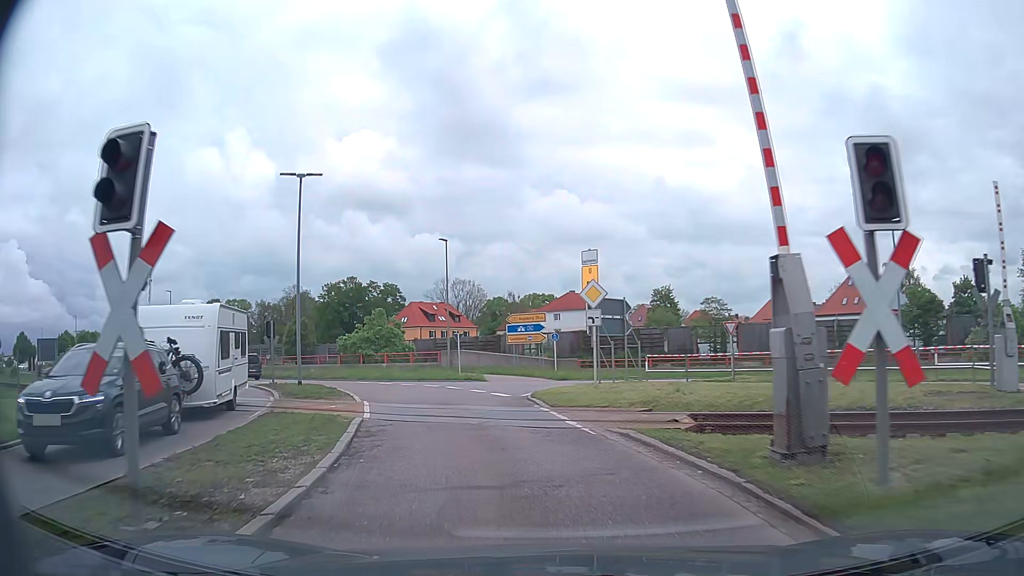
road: secondary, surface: asphalt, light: Day
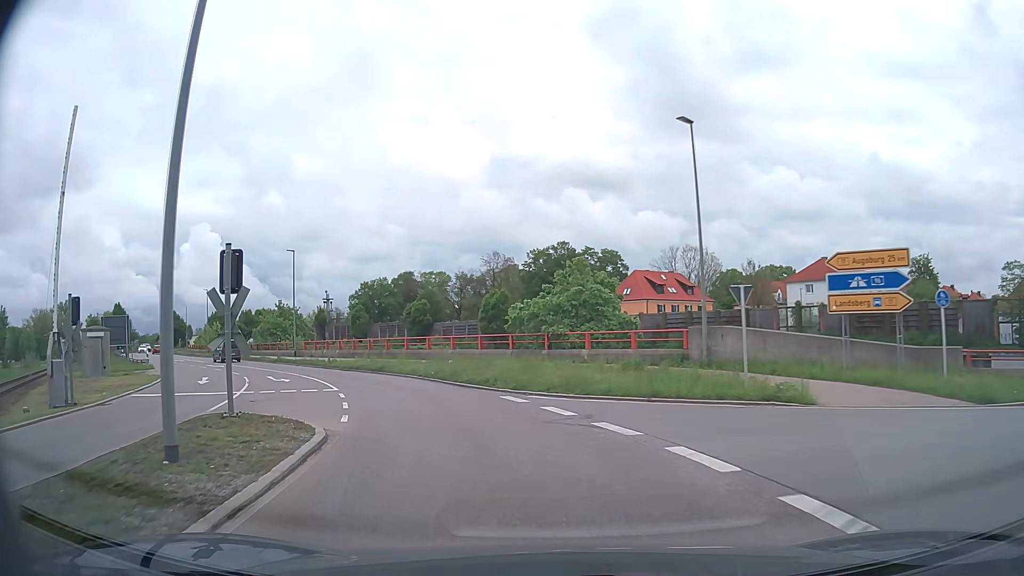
(-3.3, +21.3) m; -18°
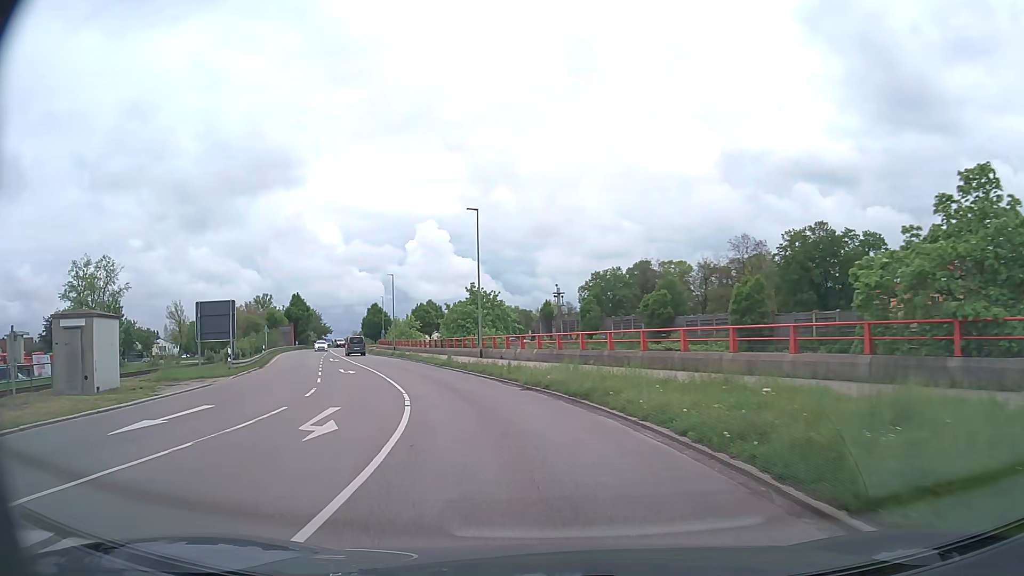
(-3.1, +17.2) m; -20°
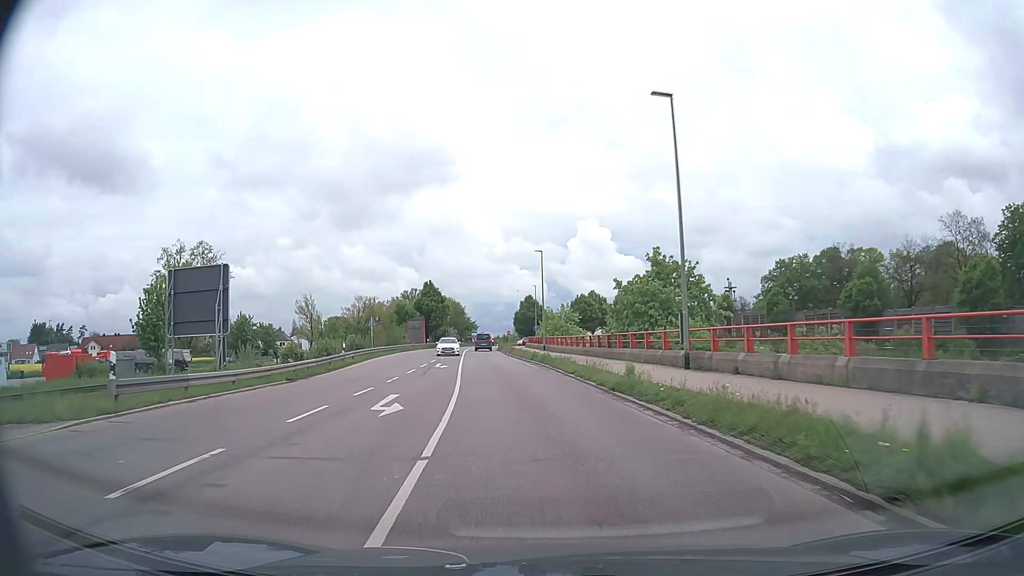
(-2.9, +19.1) m; -14°
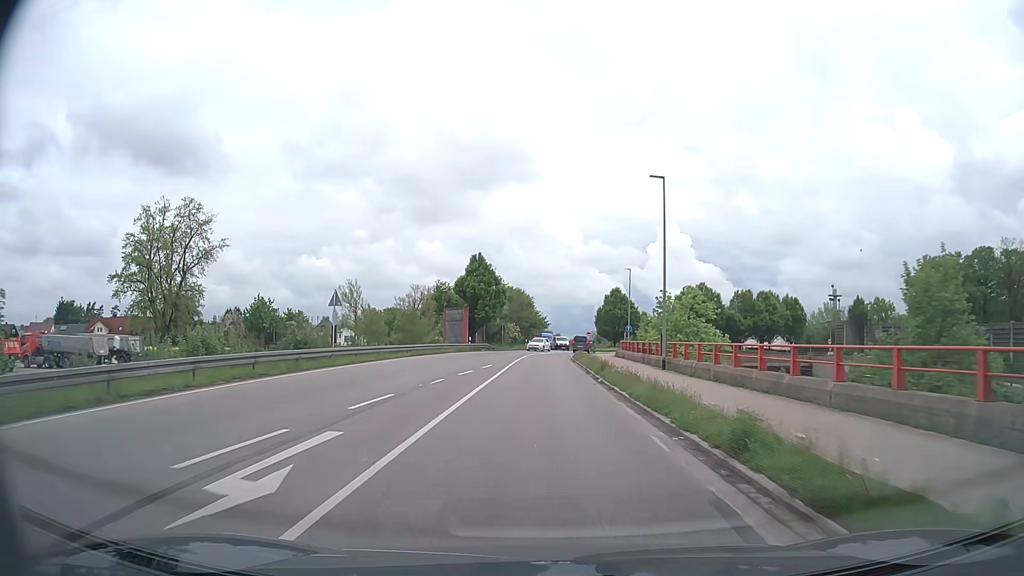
(-2.1, +29.1) m; -7°
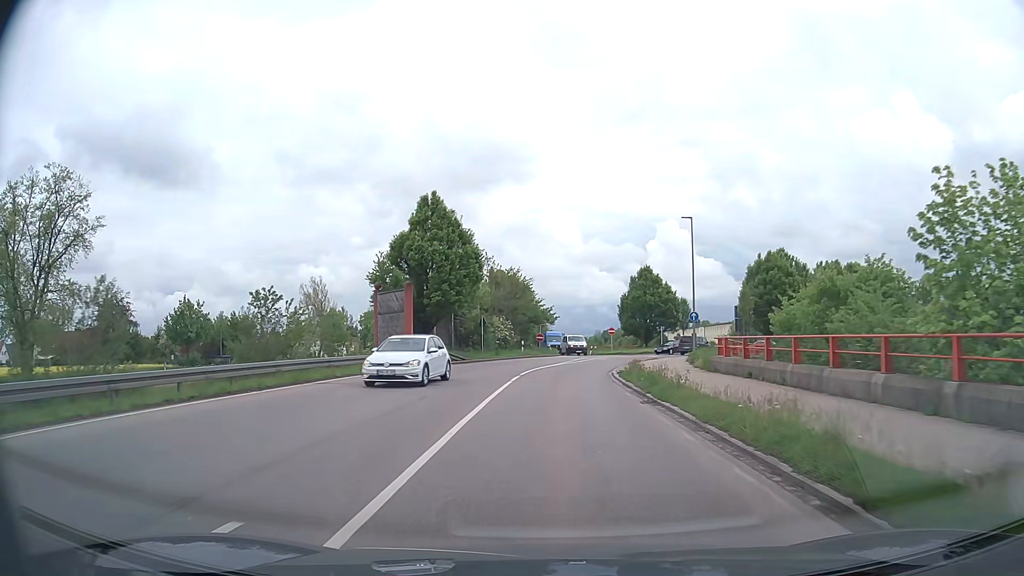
(-0.4, +28.7) m; -1°
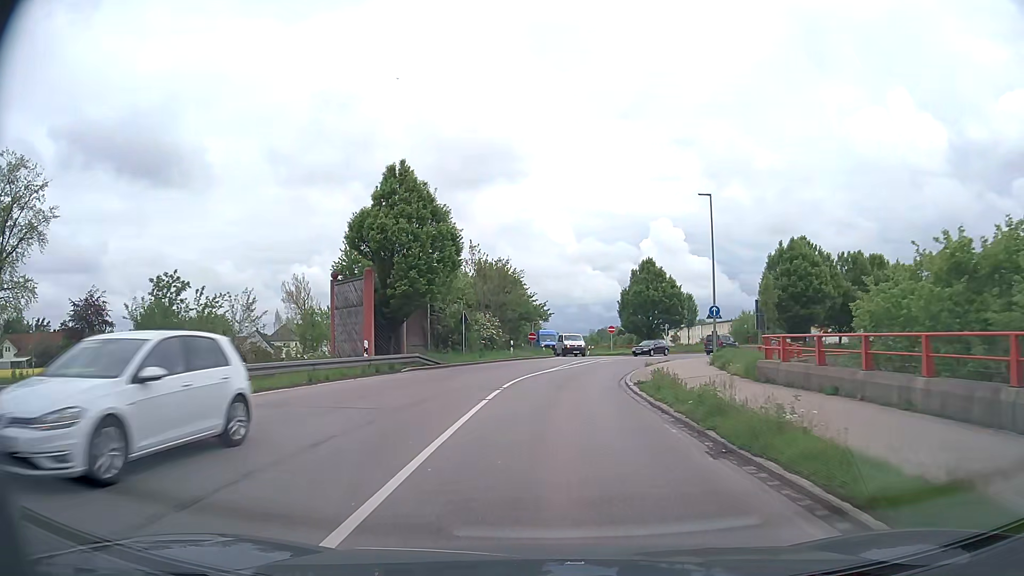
(+0.1, +6.7) m; +1°
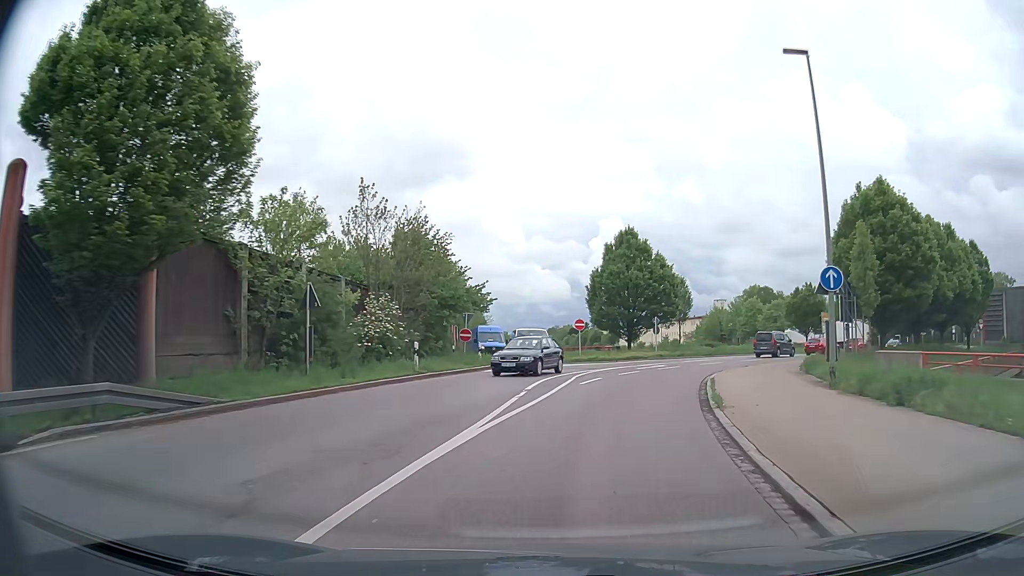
(+0.4, +19.1) m; +4°
(0, +10) (+2, +20) (+5, +29) (+9, +39) (+14, +47) (+21, +54) (+29, +61) (+35, +69) (+37, +78) (+37, +88) m
